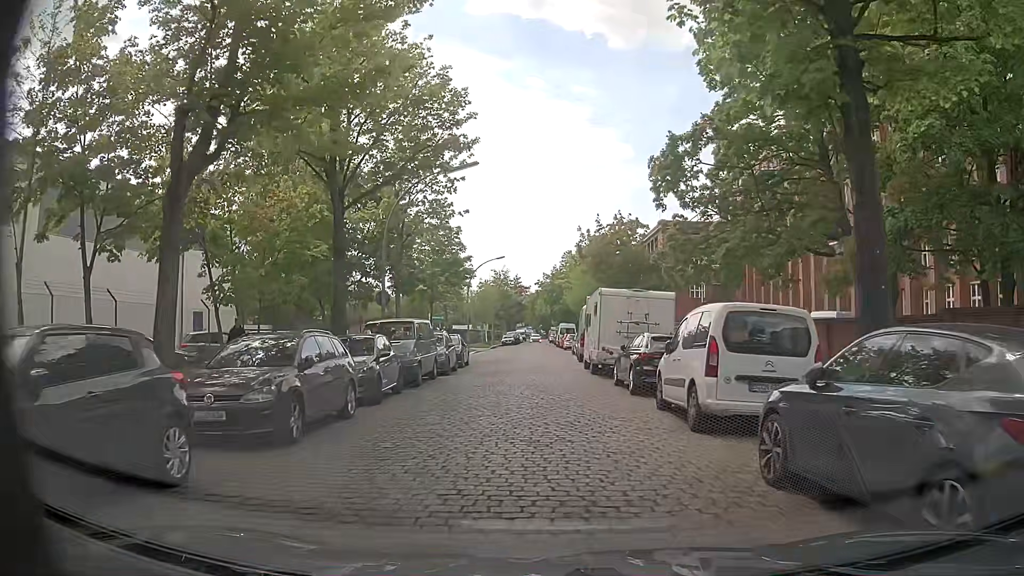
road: unclassified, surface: sett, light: Day
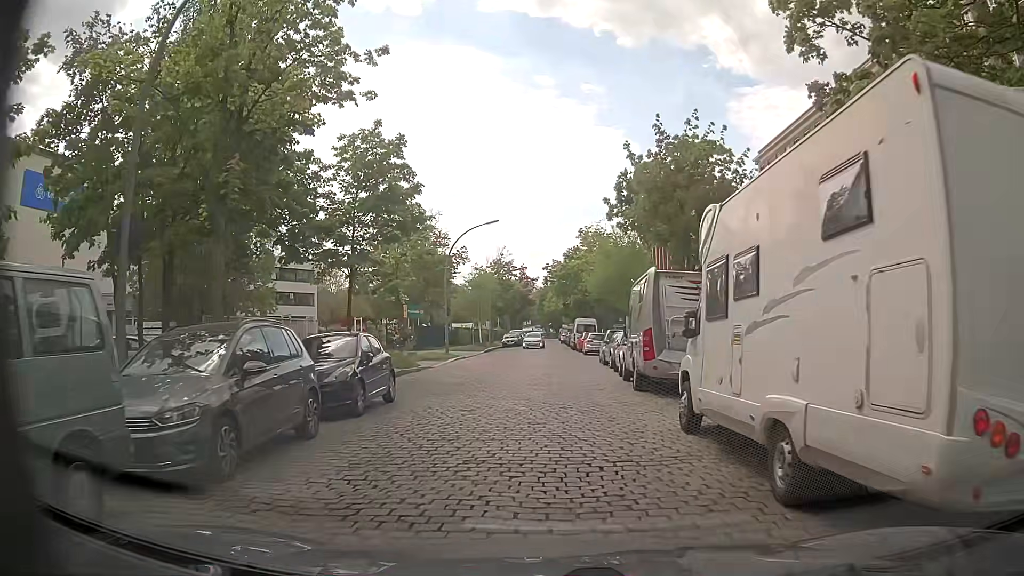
(-0.6, +17.5) m; -3°
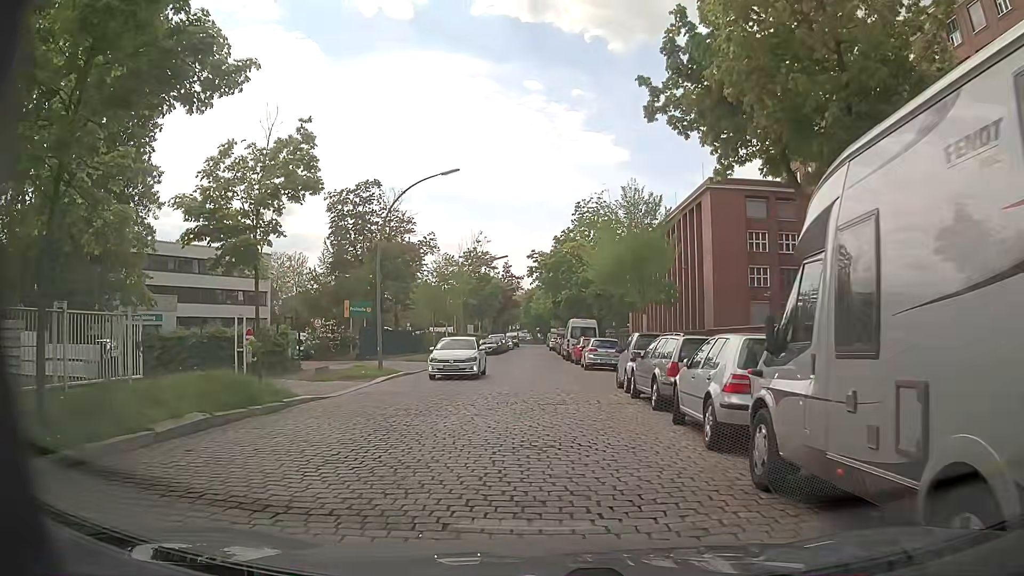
(+0.4, +13.1) m; +1°
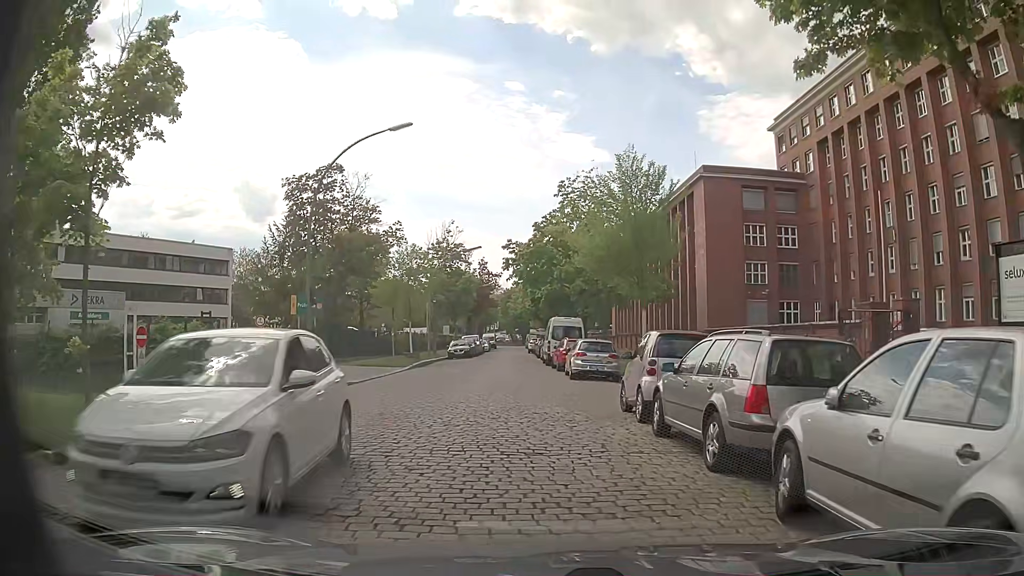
(+0.1, +5.9) m; +1°
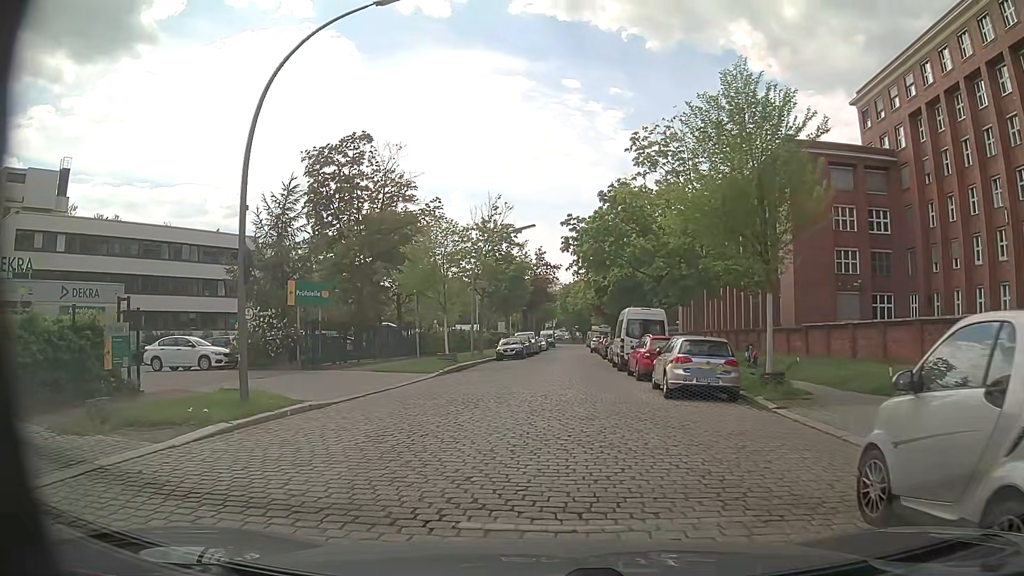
(0.0, +8.3) m; -2°
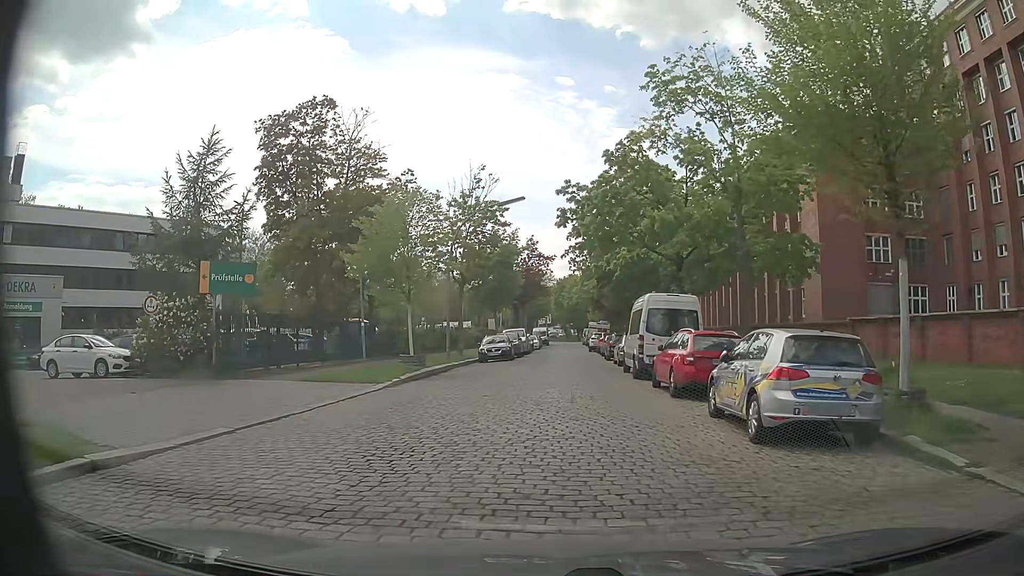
(-0.1, +7.1) m; -1°
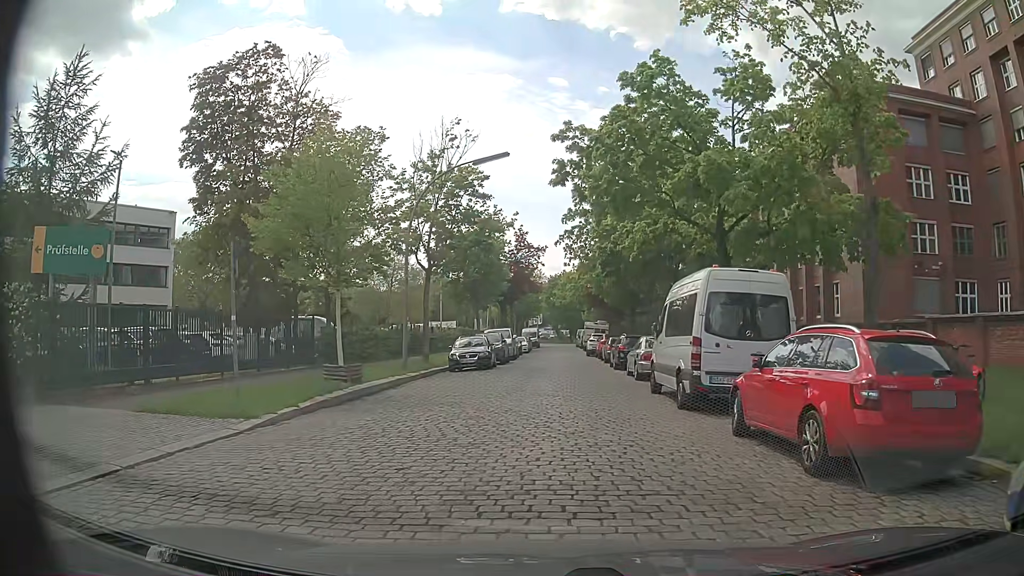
(+0.1, +8.1) m; +1°
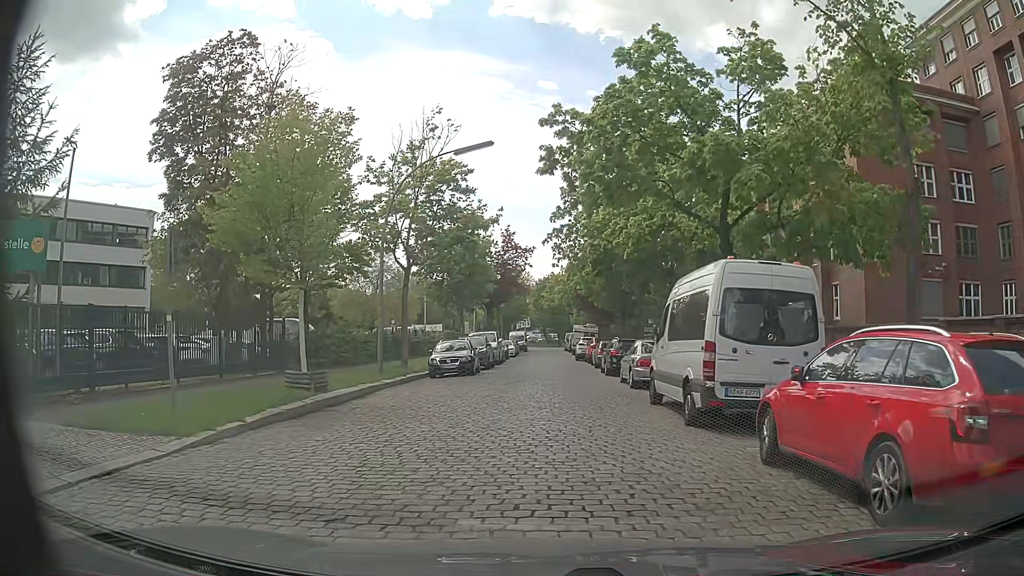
(0.0, +1.9) m; +1°
(0, +10) (0, +20) (+1, +30) (+1, +40) (+1, +50) (+1, +60) (+1, +70) (+2, +80) (+2, +90) (+2, +100) m
